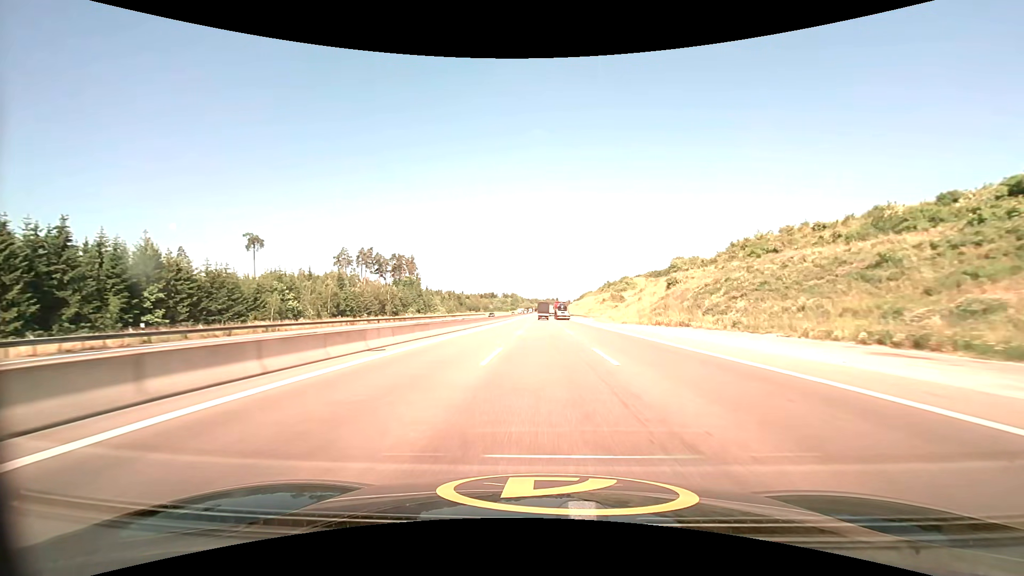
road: motorway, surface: asphalt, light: Day
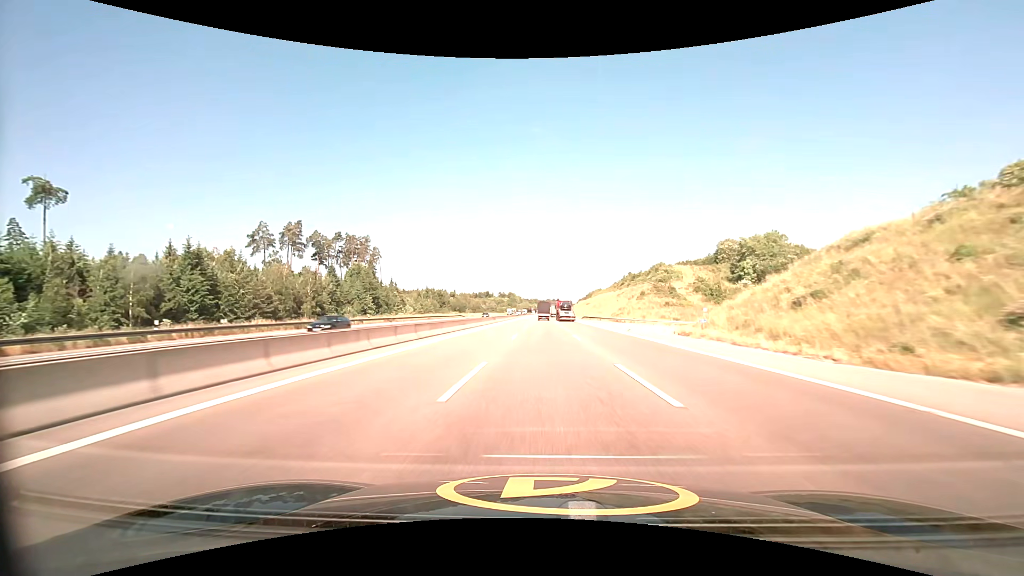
(0.0, +59.2) m; 0°
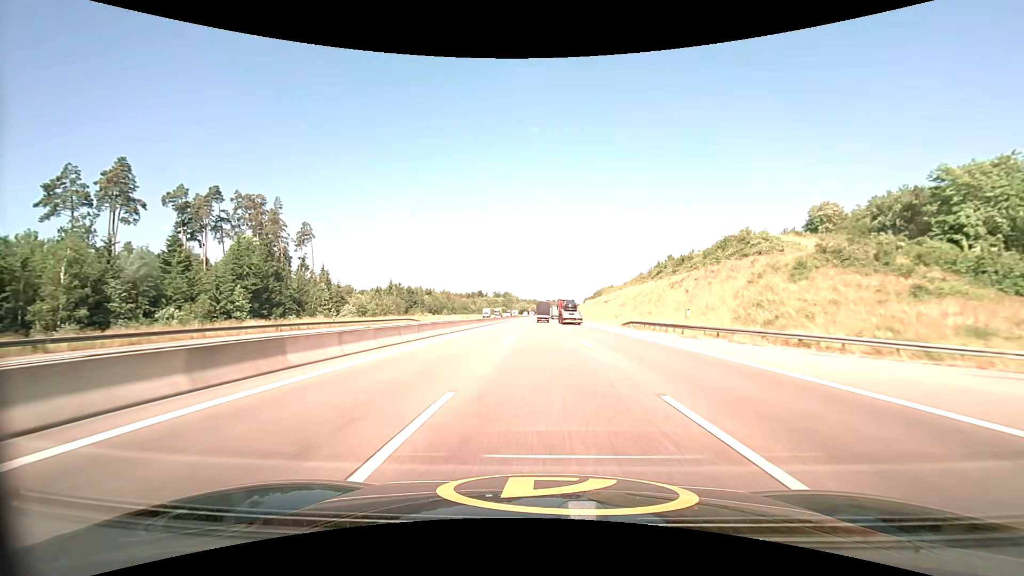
(0.0, +58.7) m; 0°
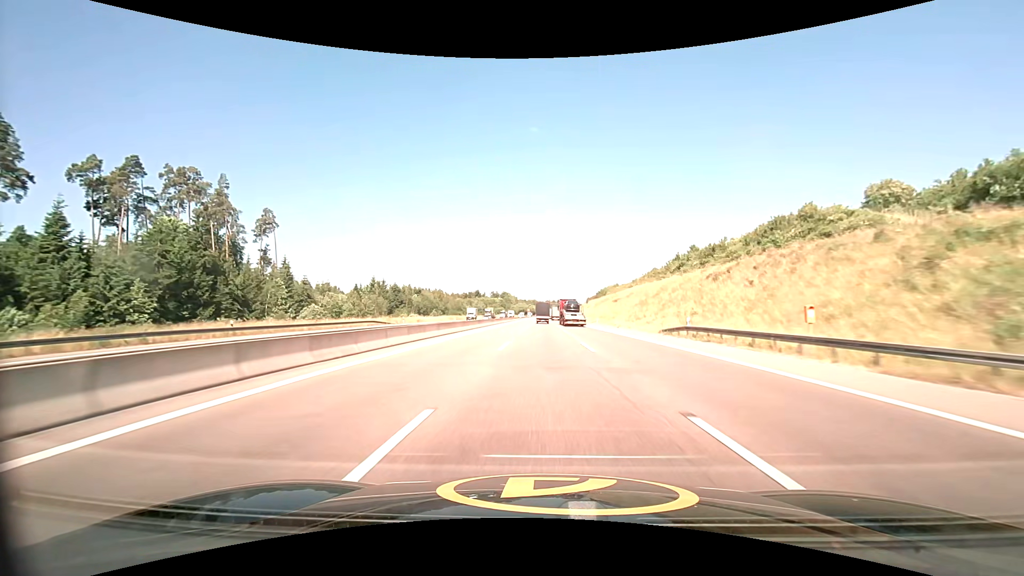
(0.0, +19.5) m; 0°
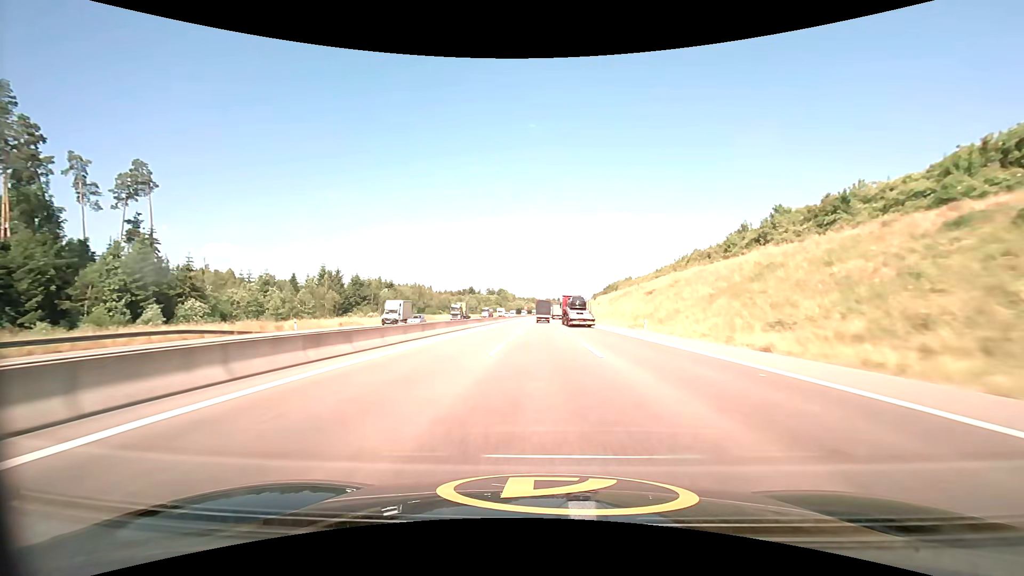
(0.0, +38.8) m; 0°
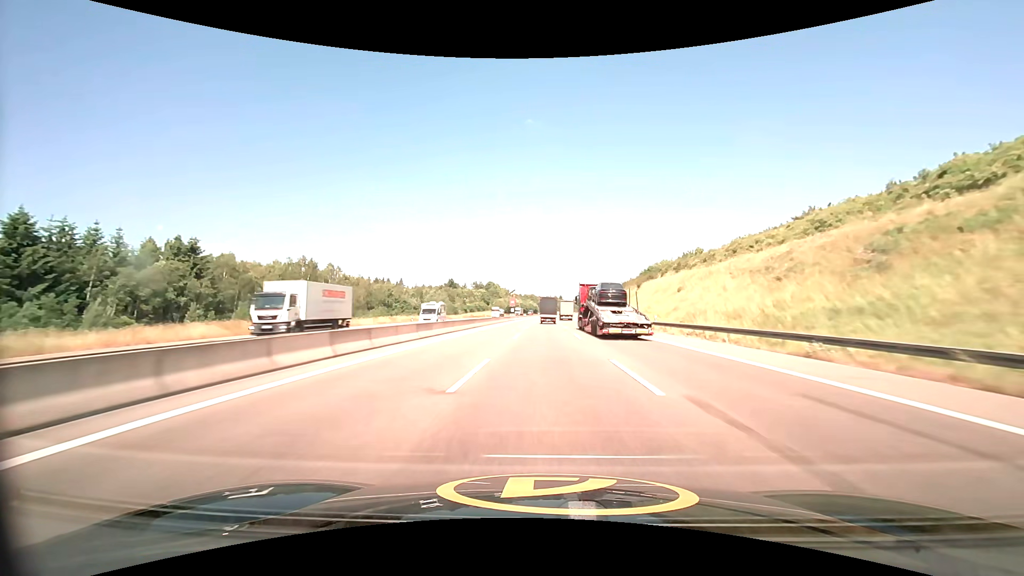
(0.0, +96.6) m; 0°
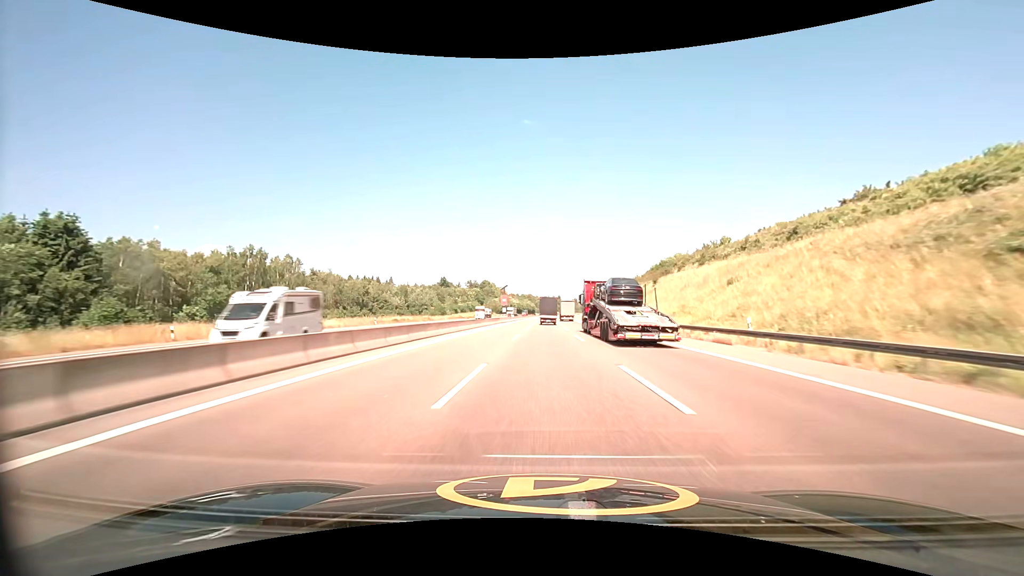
(+0.1, +19.3) m; 0°
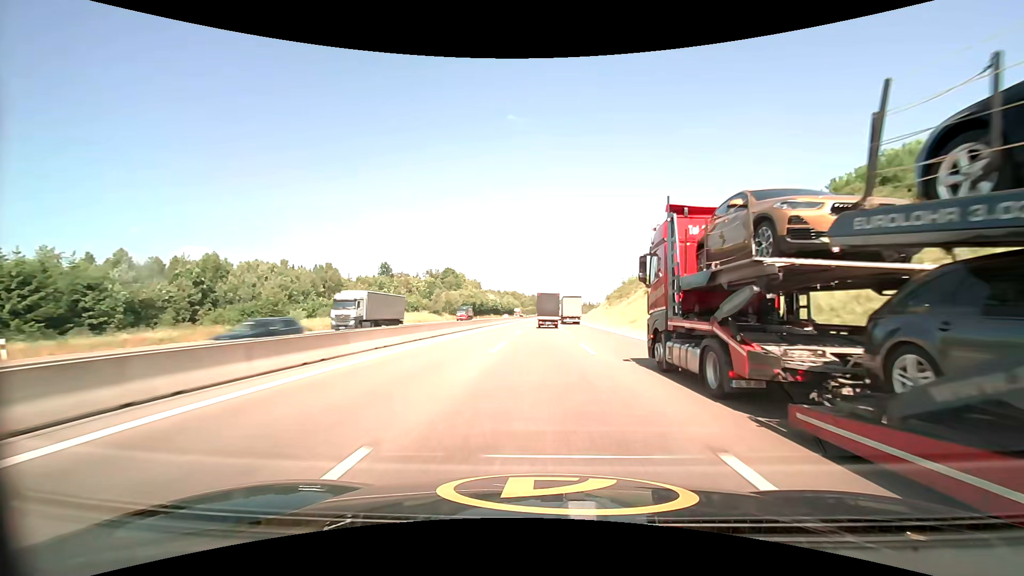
(+1.3, +97.7) m; +1°
(0, +10) (0, +20) (0, +30) (0, +40) (0, +50) (0, +60) (0, +70) (+1, +80) (+1, +90) (+1, +100) m
